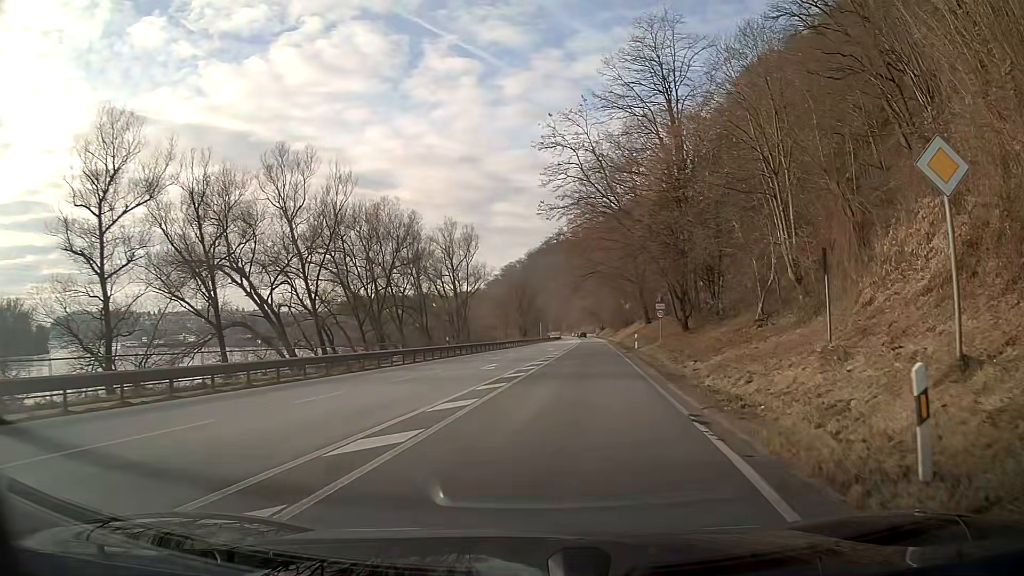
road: primary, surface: asphalt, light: Day
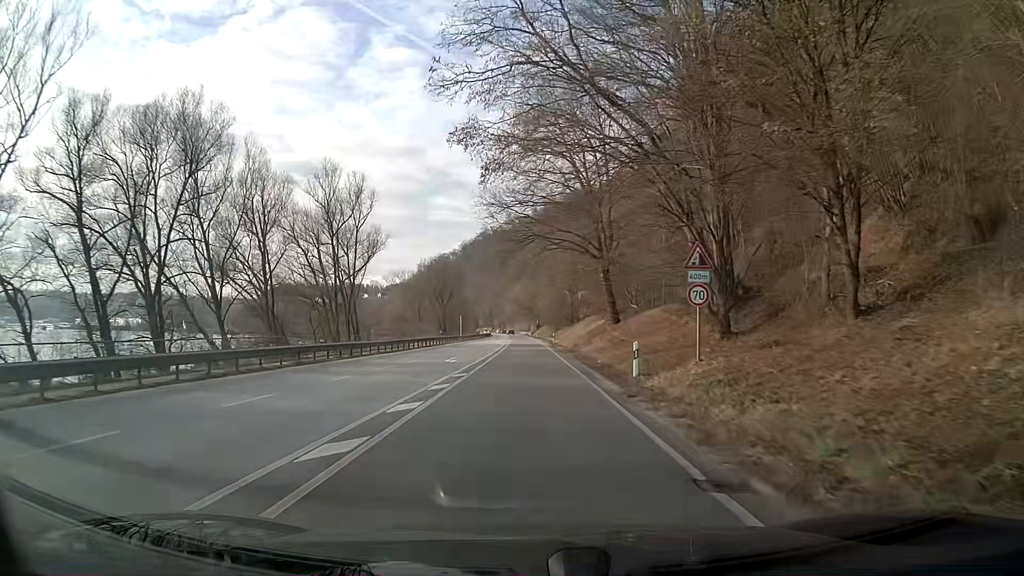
(+1.5, +26.4) m; +4°
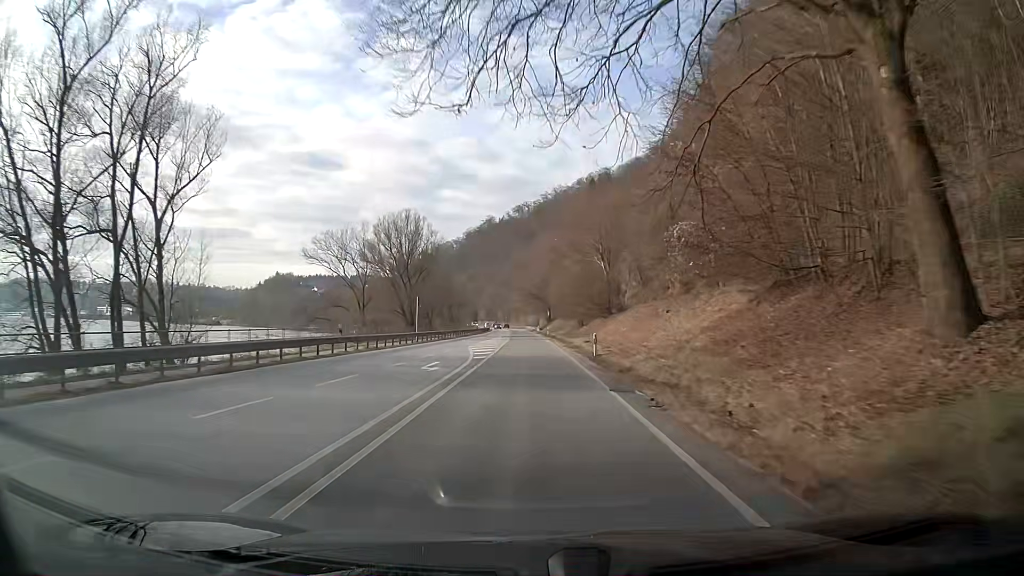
(-0.1, +39.0) m; -1°
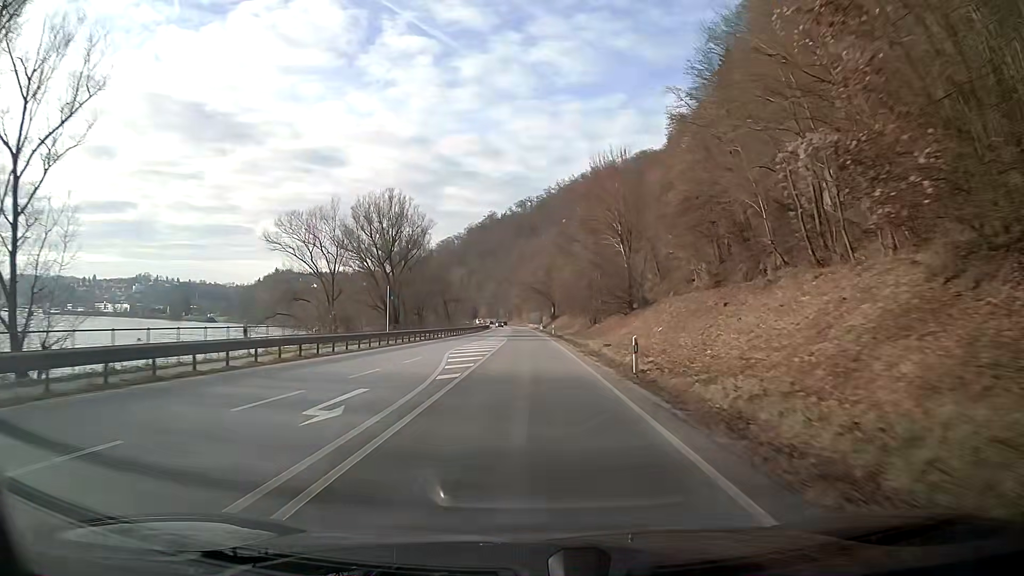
(0.0, +10.9) m; 0°
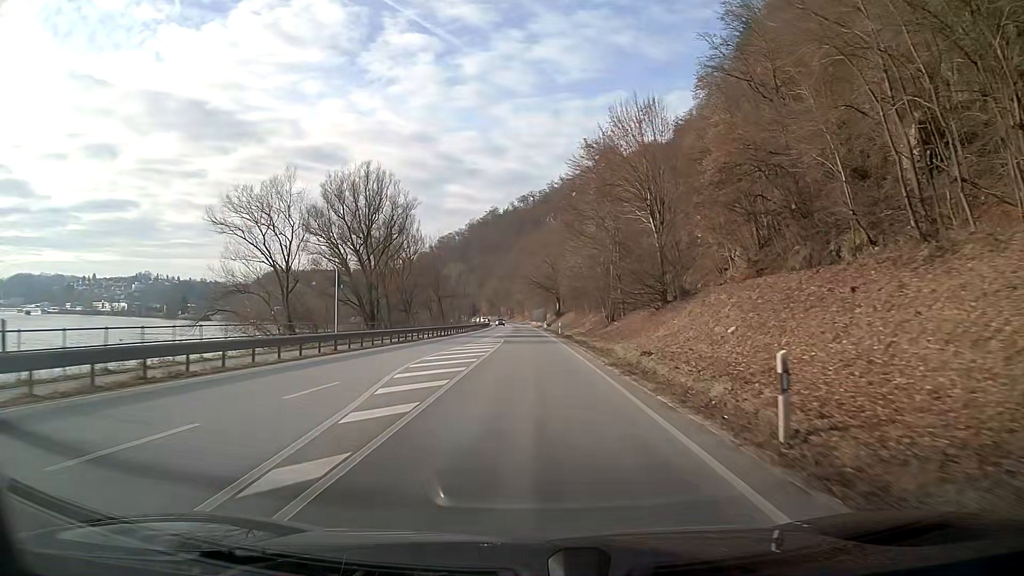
(0.0, +10.9) m; 0°
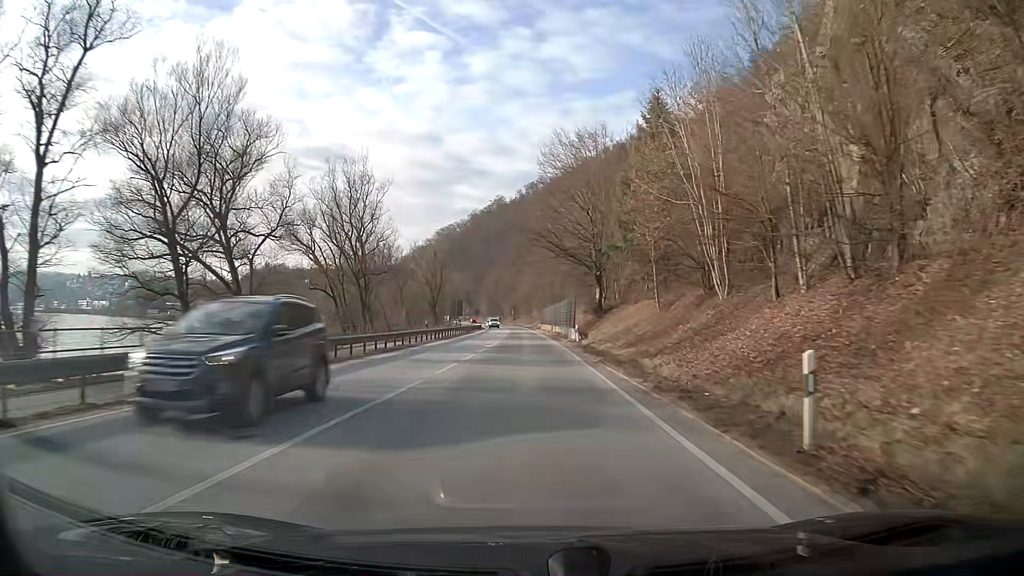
(-0.5, +54.6) m; -1°
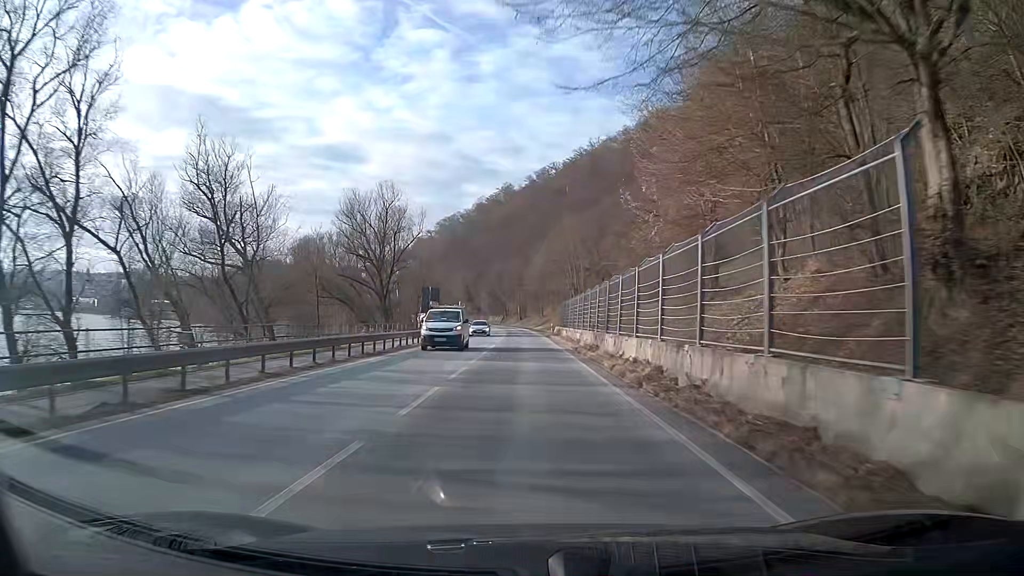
(-0.4, +43.9) m; -1°
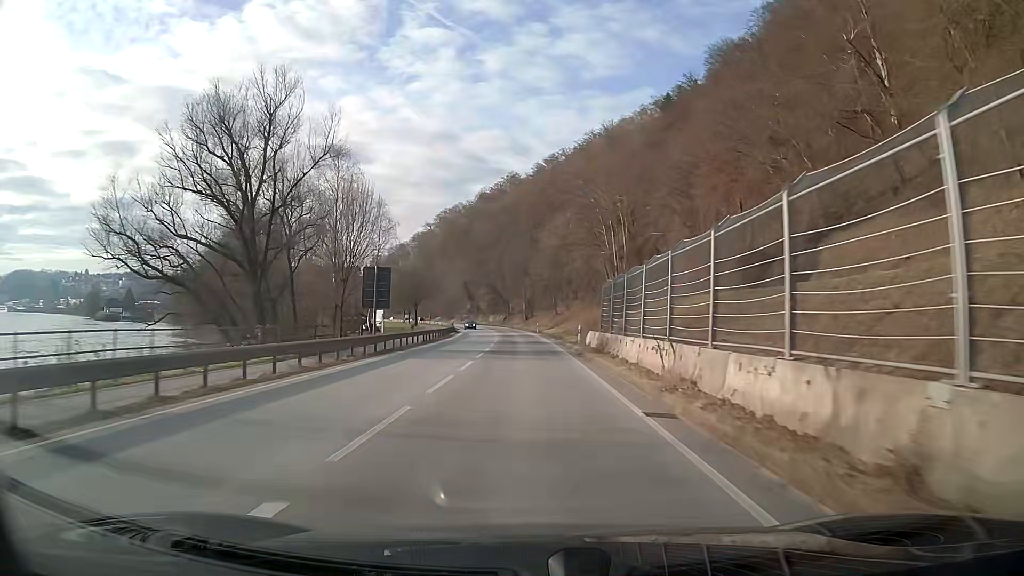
(-0.2, +33.2) m; -1°
